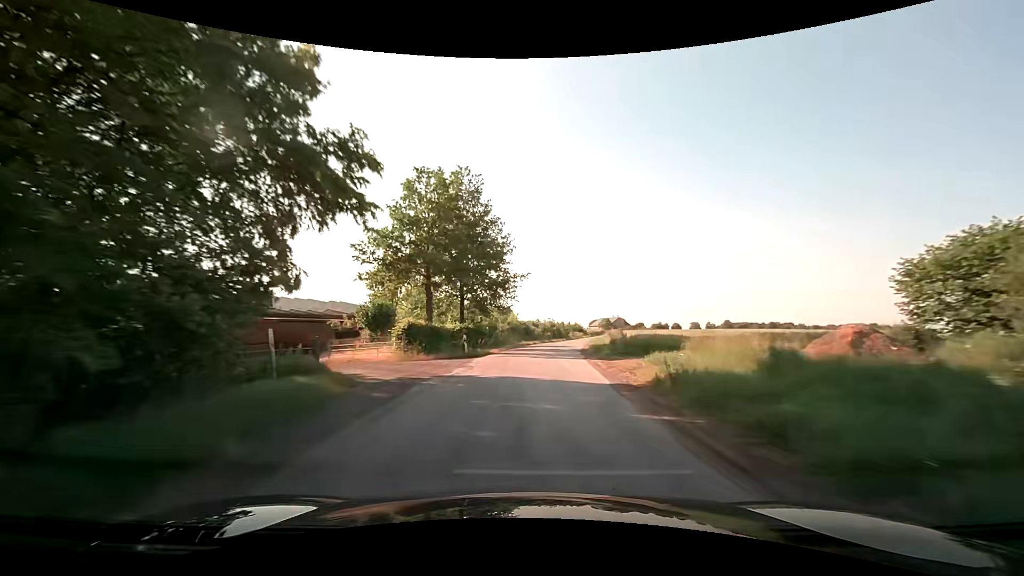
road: unclassified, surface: asphalt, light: Day
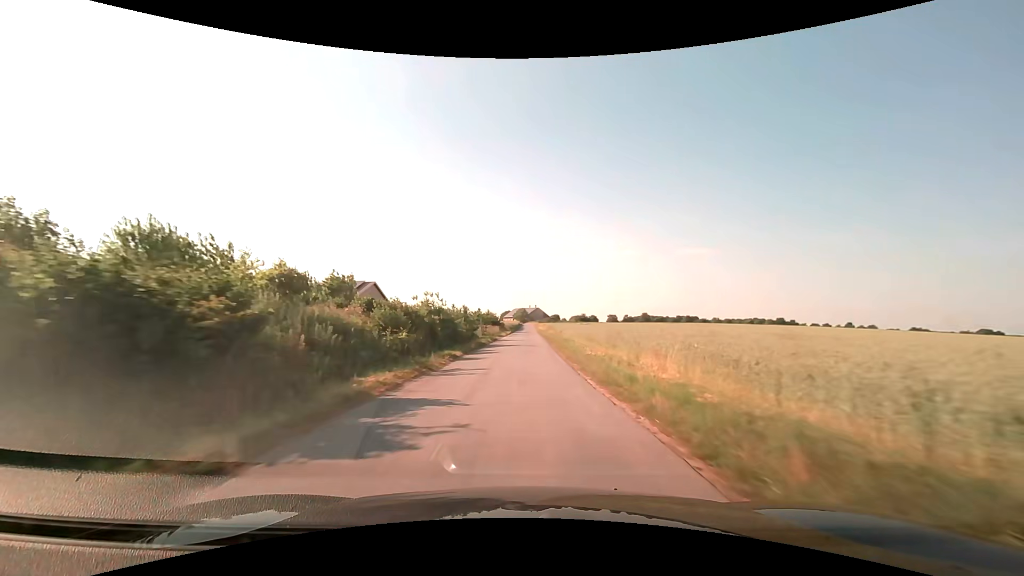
(+4.5, +53.6) m; +10°
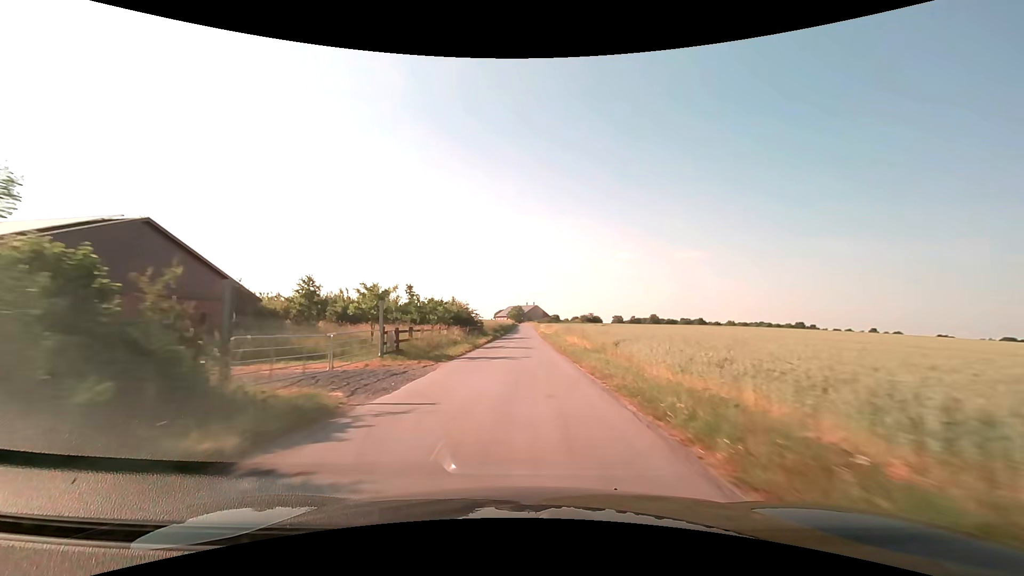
(+0.3, +43.7) m; 0°
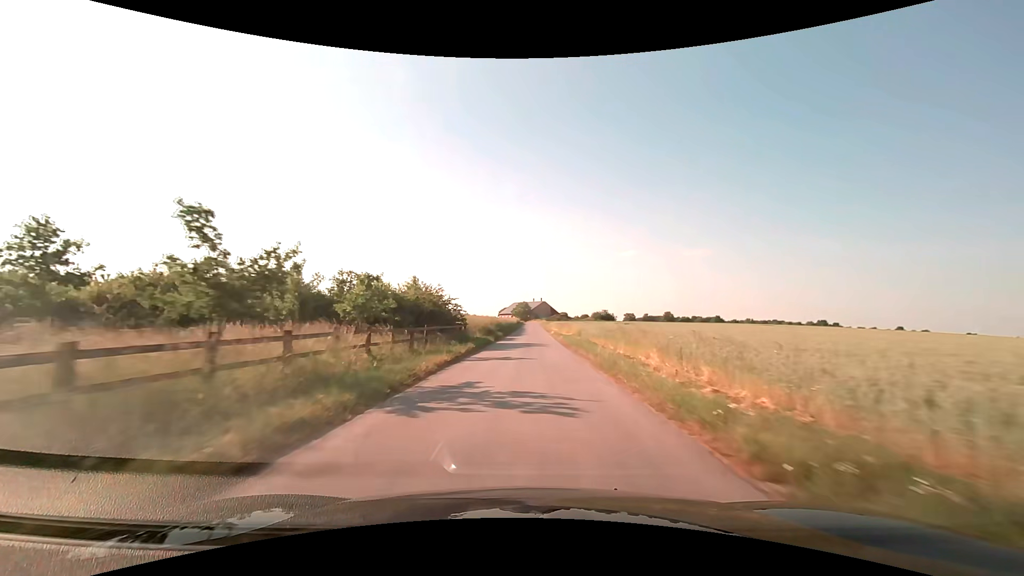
(-0.1, +22.0) m; -1°
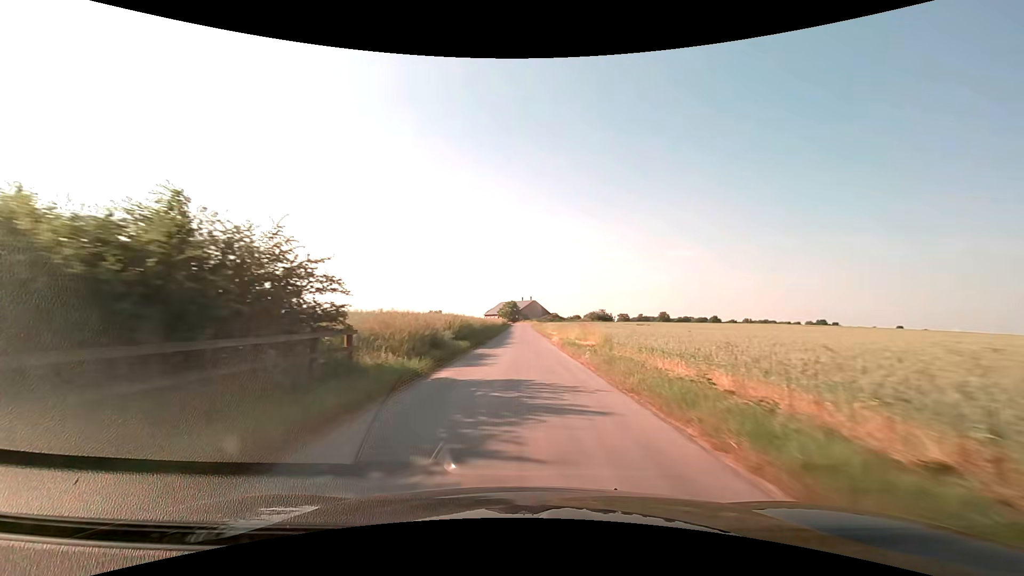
(+0.2, +22.0) m; +1°
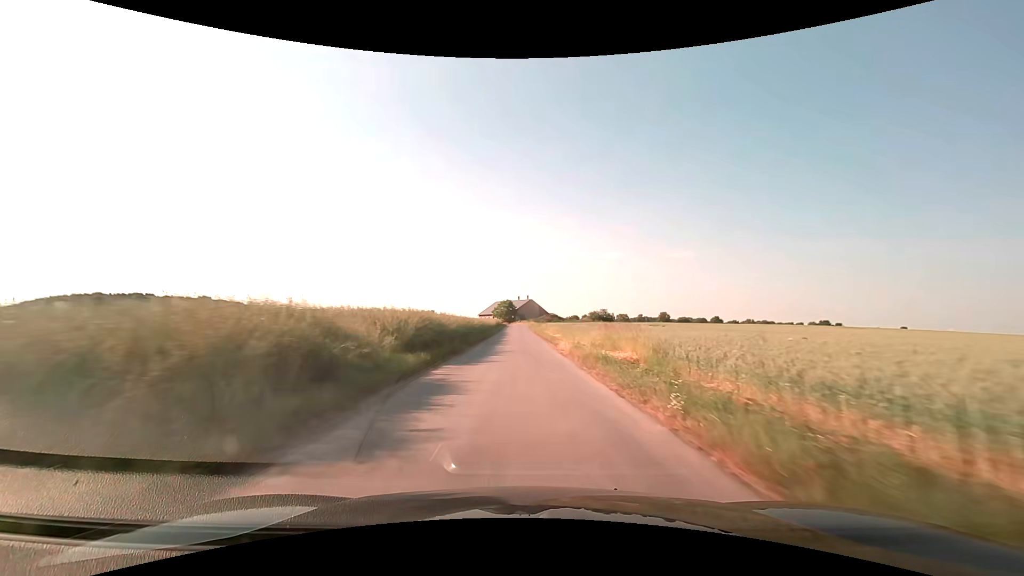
(0.0, +11.0) m; 0°
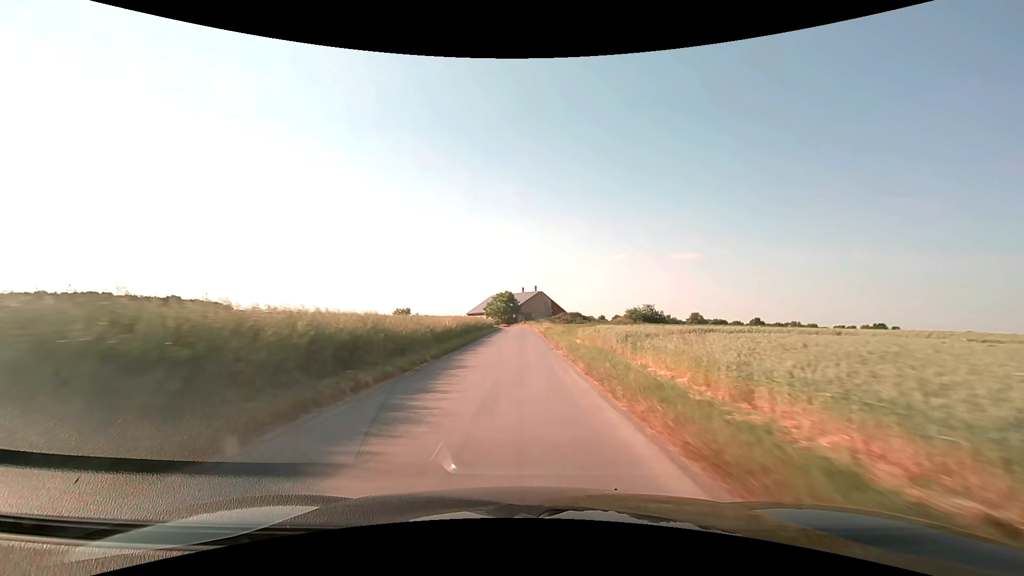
(0.0, +54.3) m; -1°
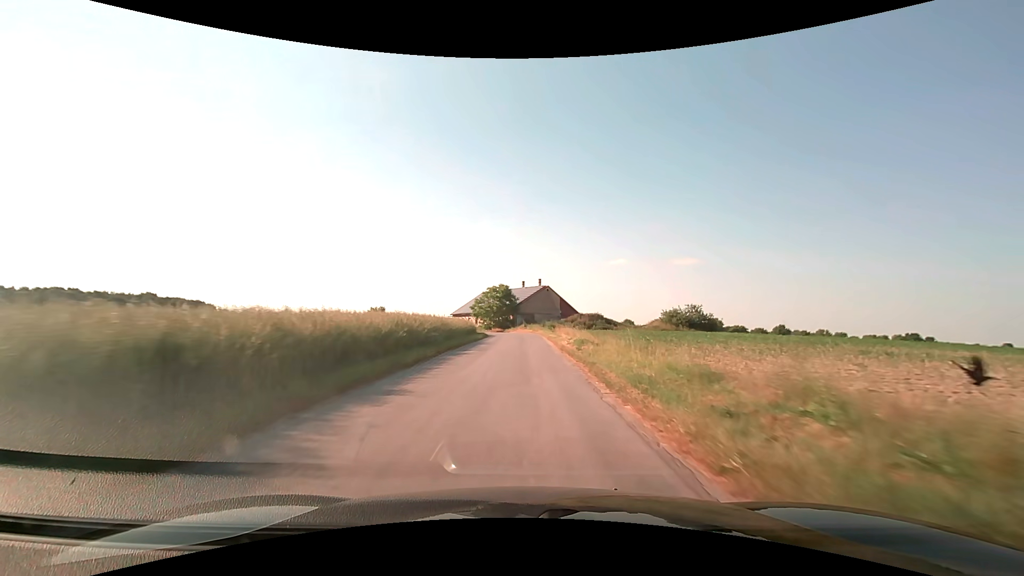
(-0.1, +29.5) m; 0°
(0, +10) (0, +20) (0, +30) (0, +40) (0, +50) (-1, +60) (-2, +70) (-5, +79) (-9, +88) (-14, +97) m
